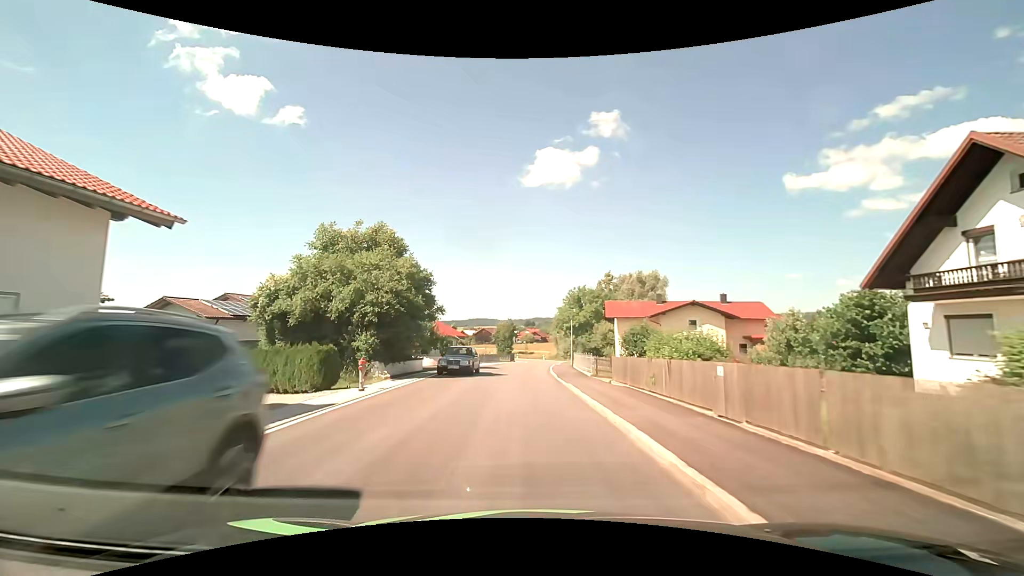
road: secondary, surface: asphalt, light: Day
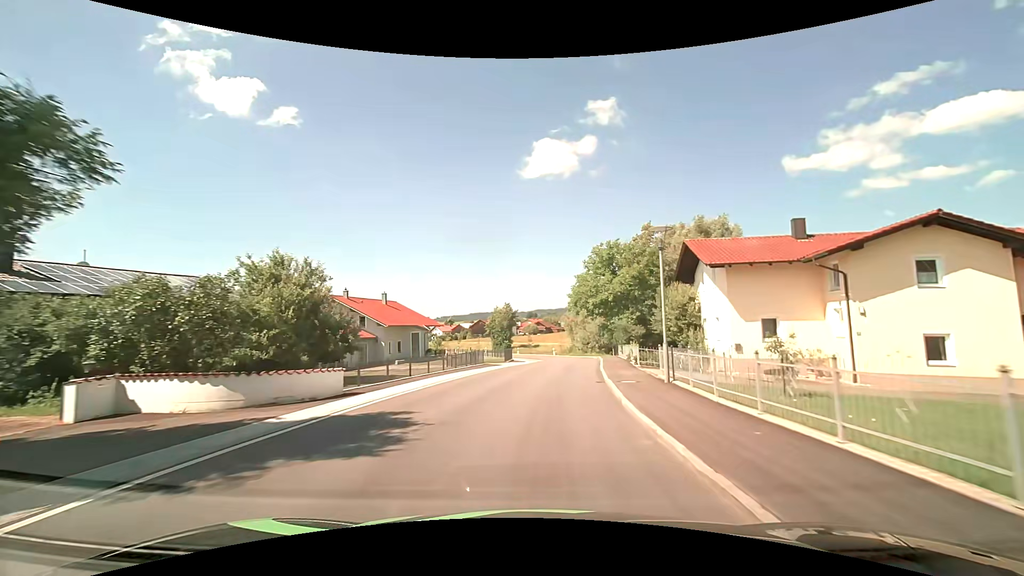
(-0.4, +28.3) m; -1°
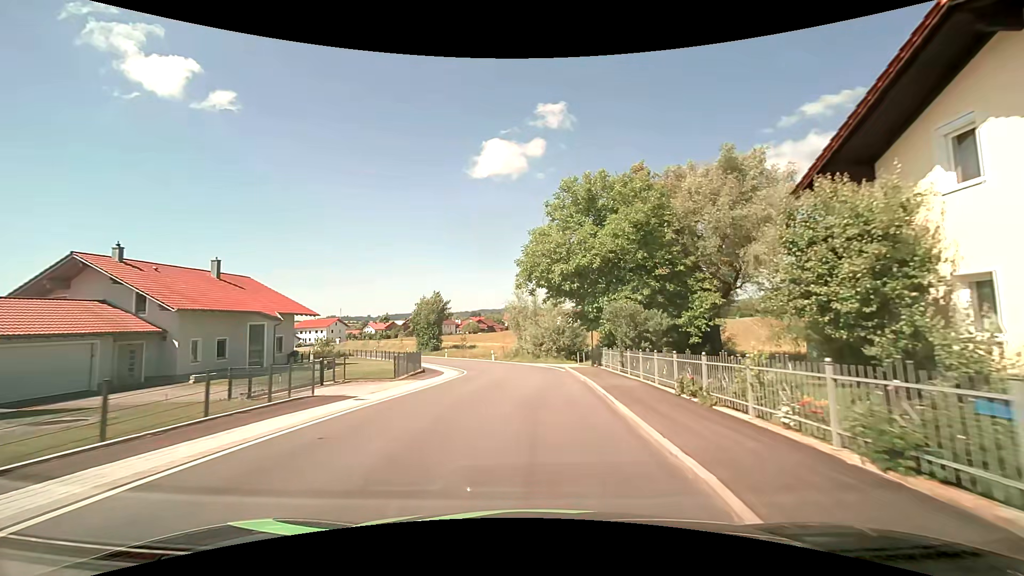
(+1.2, +21.6) m; +7°
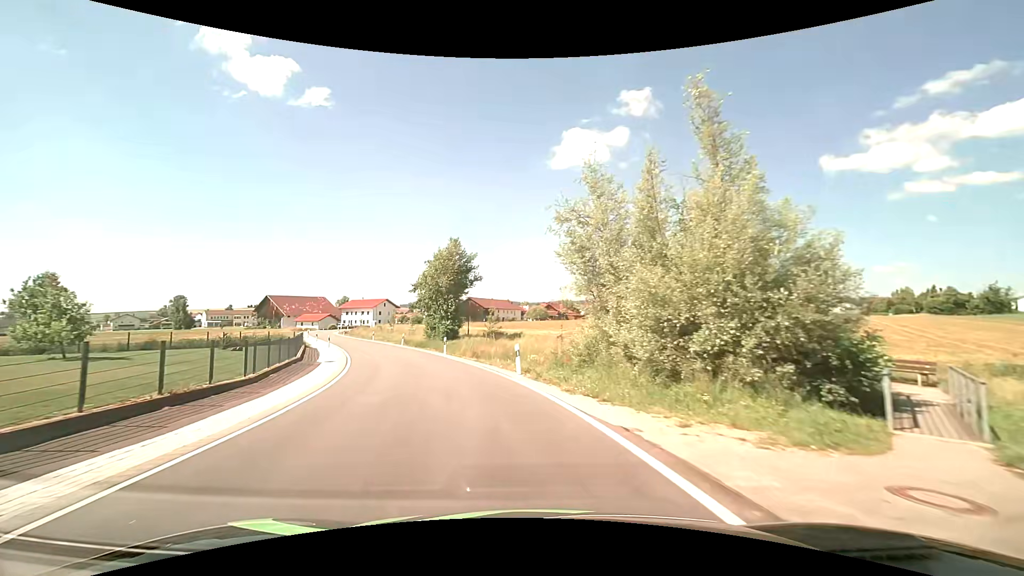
(-0.6, +34.9) m; -9°
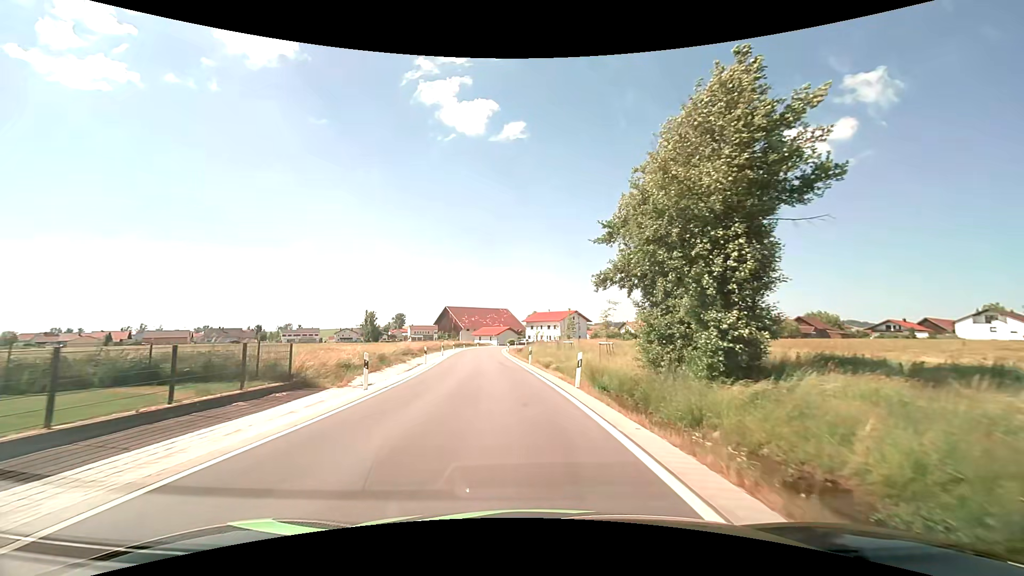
(-6.6, +31.0) m; -22°
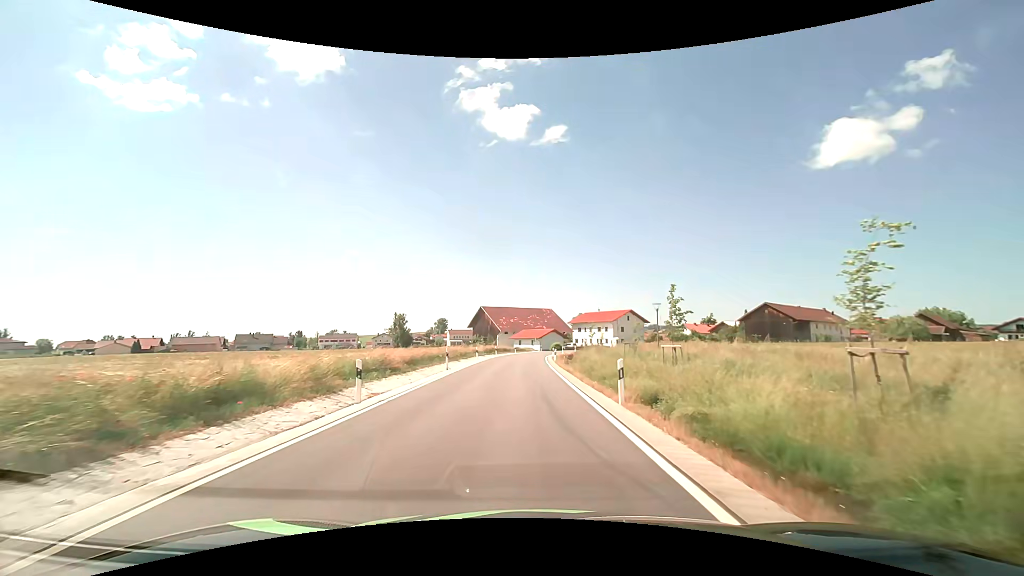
(-1.1, +18.3) m; -5°
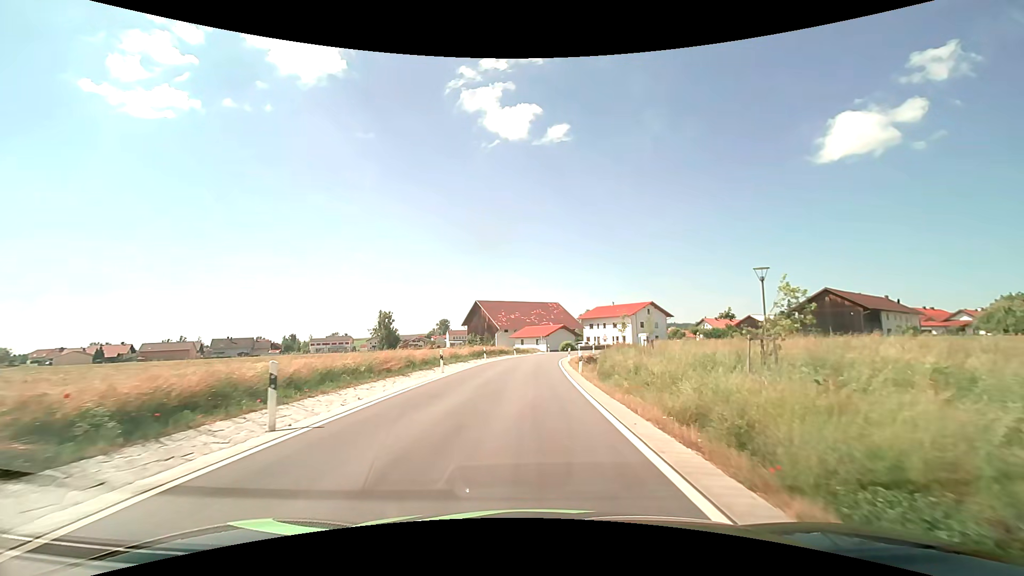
(-0.1, +18.7) m; 0°
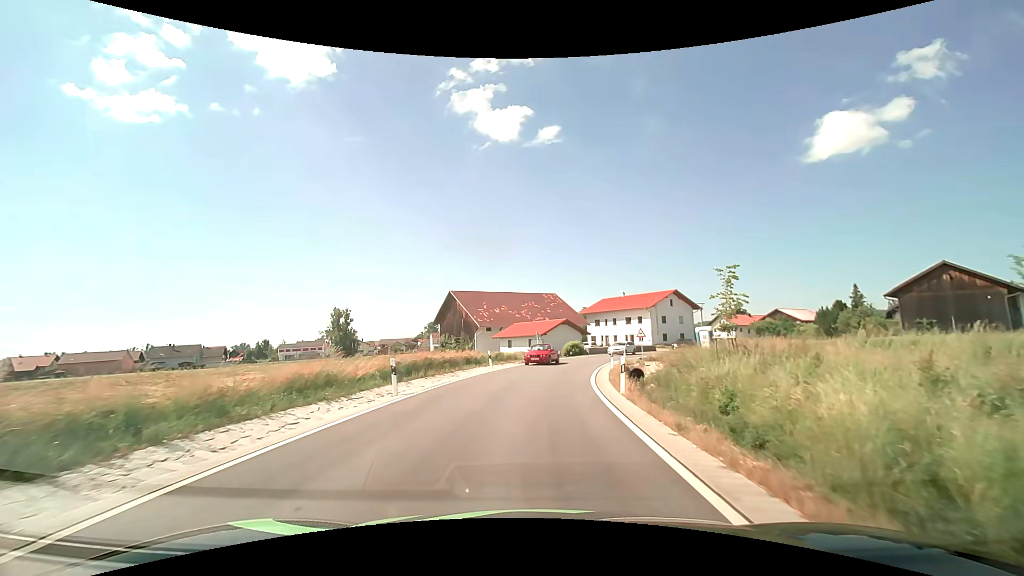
(0.0, +24.8) m; +1°
